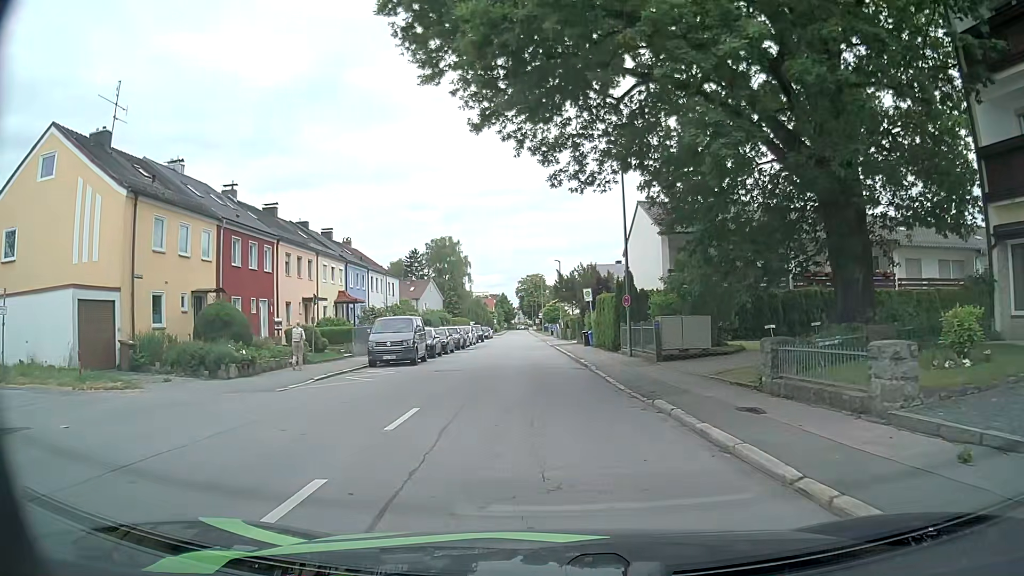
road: residential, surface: asphalt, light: Day
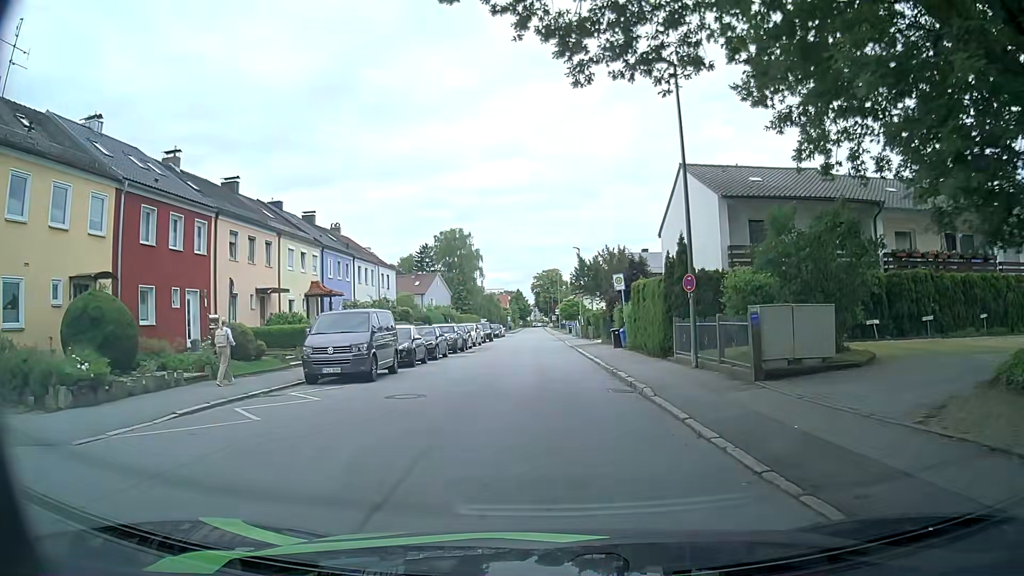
(0.0, +8.7) m; -2°
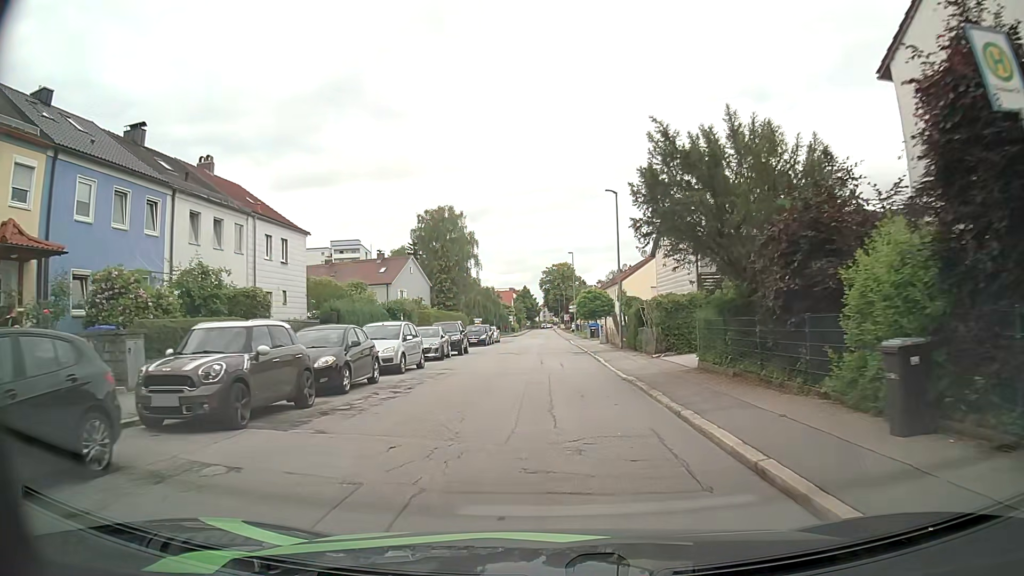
(+0.3, +25.8) m; 0°
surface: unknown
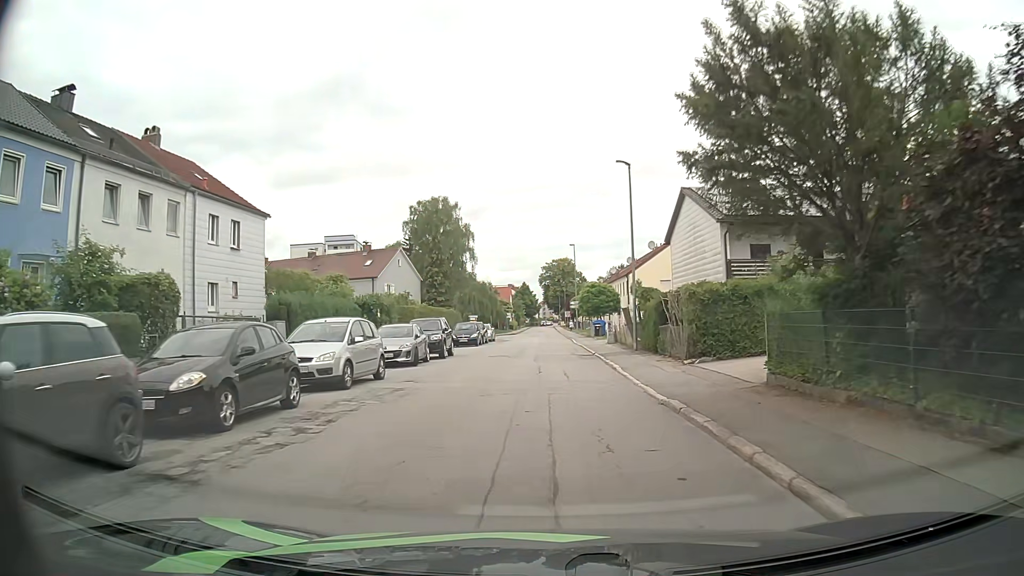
(0.0, +5.7) m; 0°
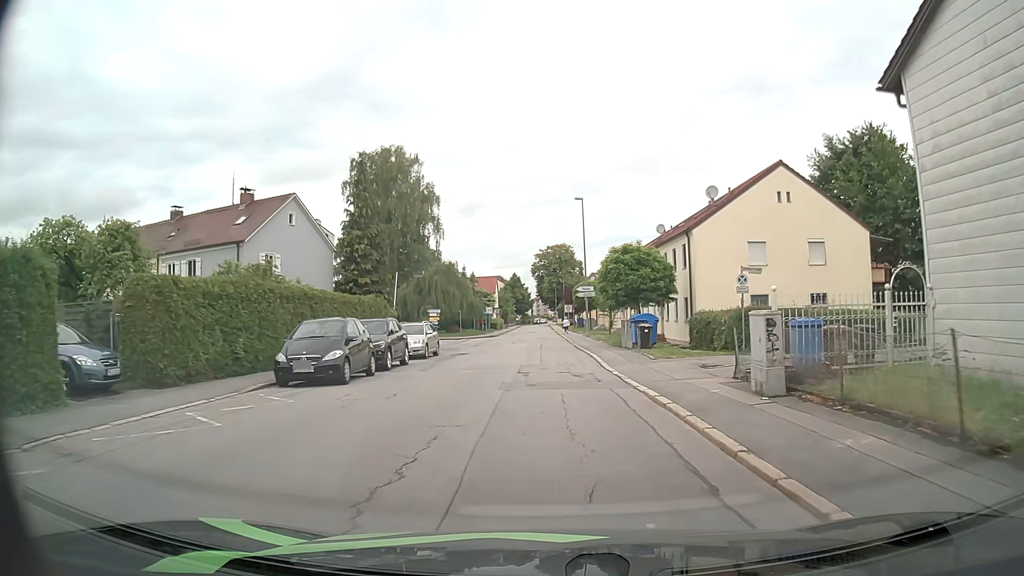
(0.0, +27.7) m; +1°
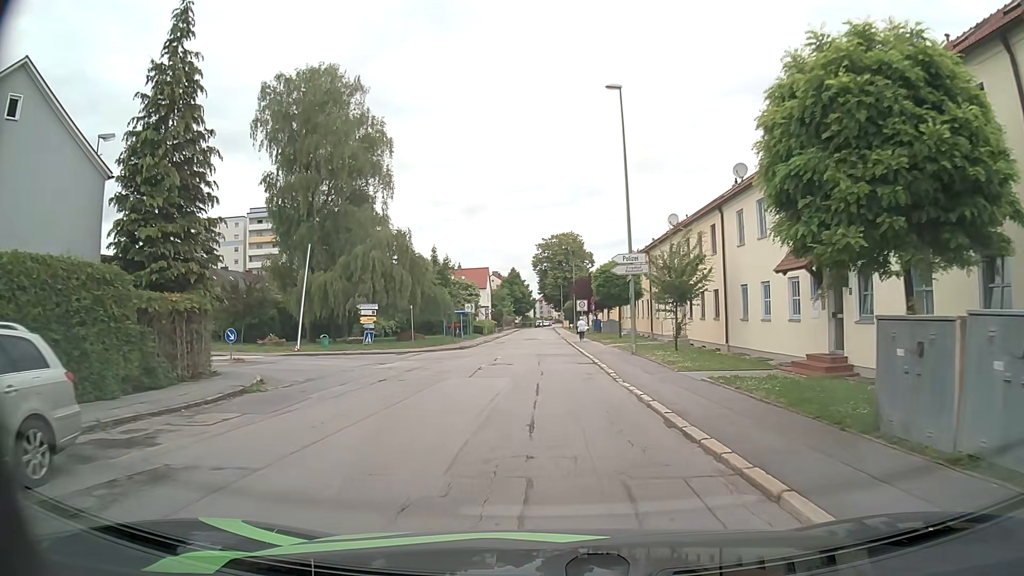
(-0.1, +24.6) m; 0°
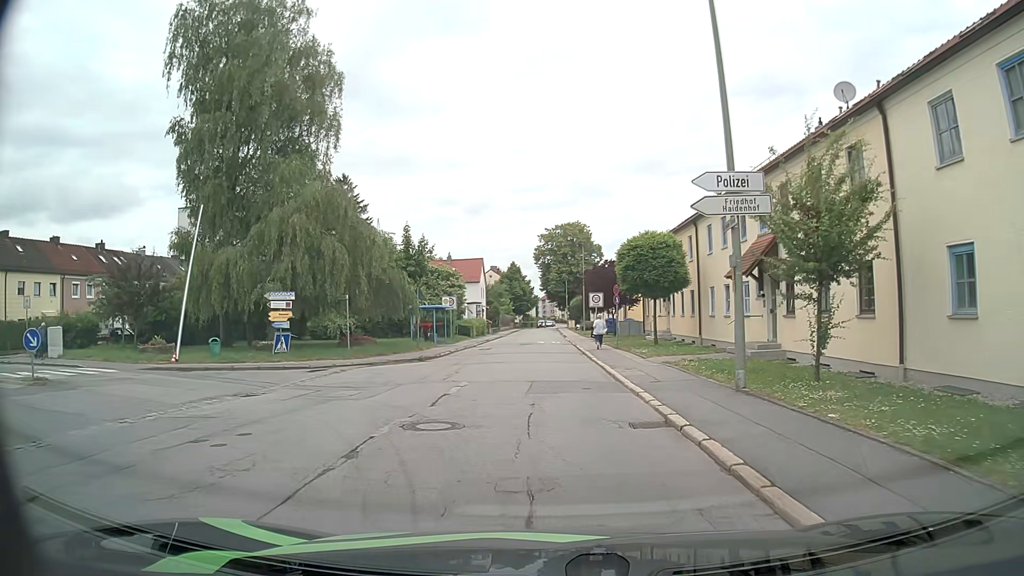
(-0.1, +13.5) m; 0°
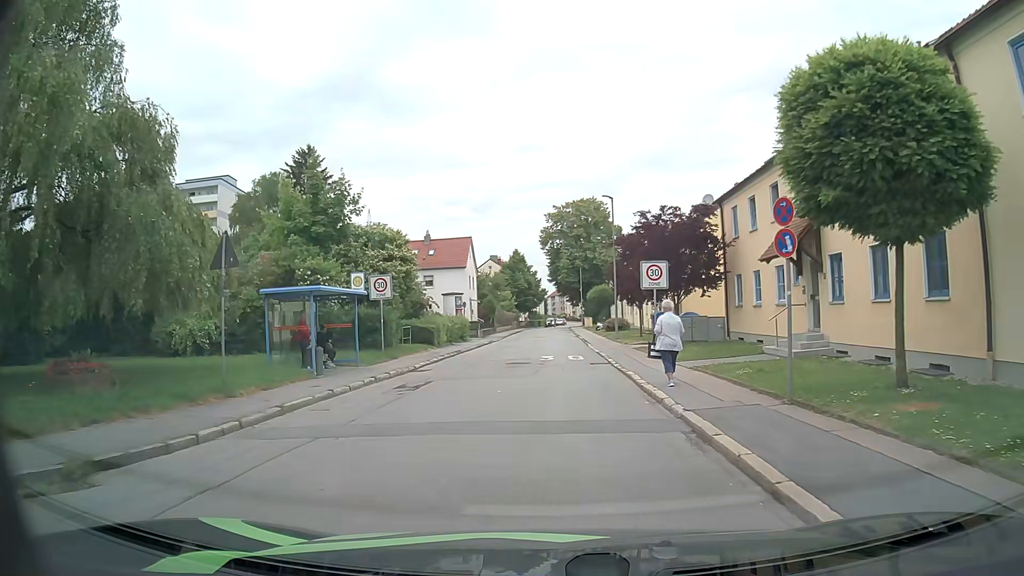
(-0.1, +21.2) m; -1°
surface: asphalt
(0, +10) (0, +20) (0, +30) (0, +40) (0, +50) (+1, +60) (+1, +70) (+1, +80) (+1, +90) (+1, +100) m
